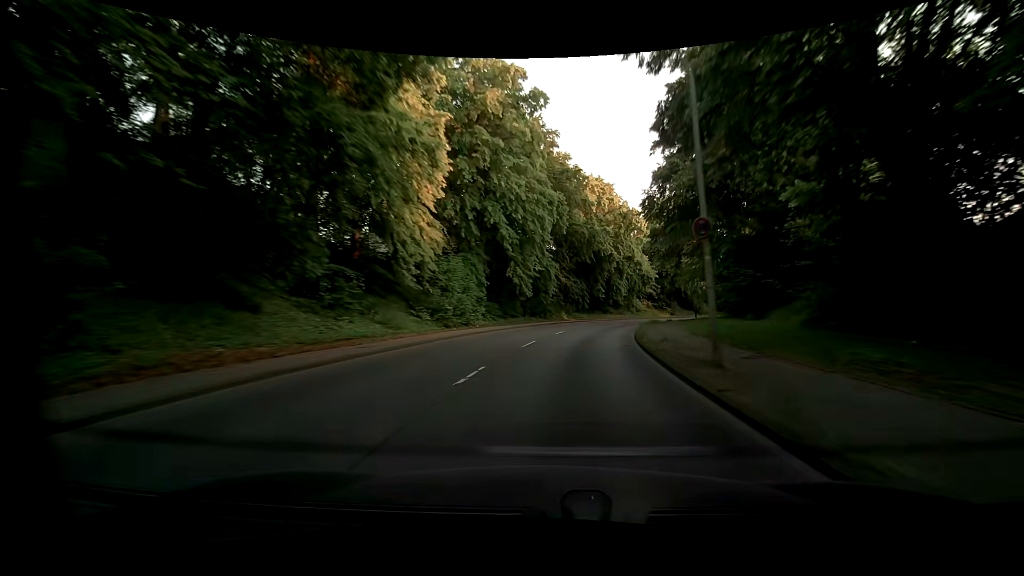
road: primary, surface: asphalt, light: Day
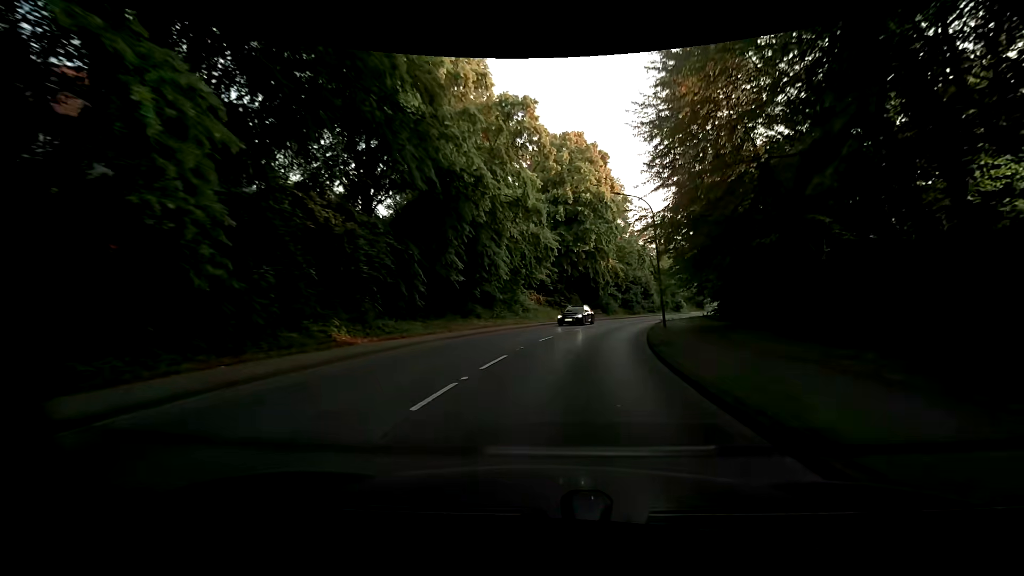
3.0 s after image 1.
(+4.7, +37.0) m; +15°
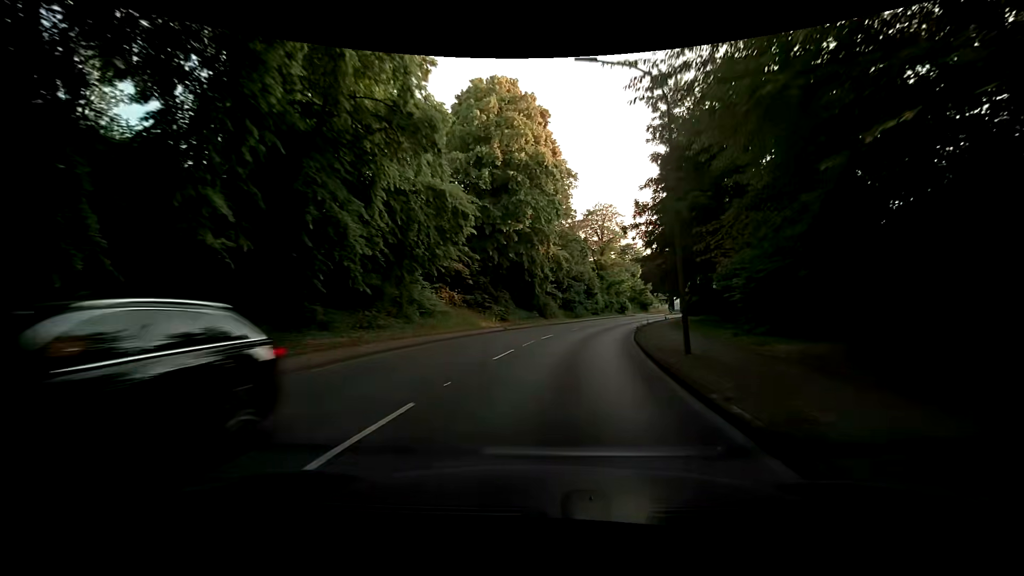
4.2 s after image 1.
(+0.8, +15.3) m; +7°
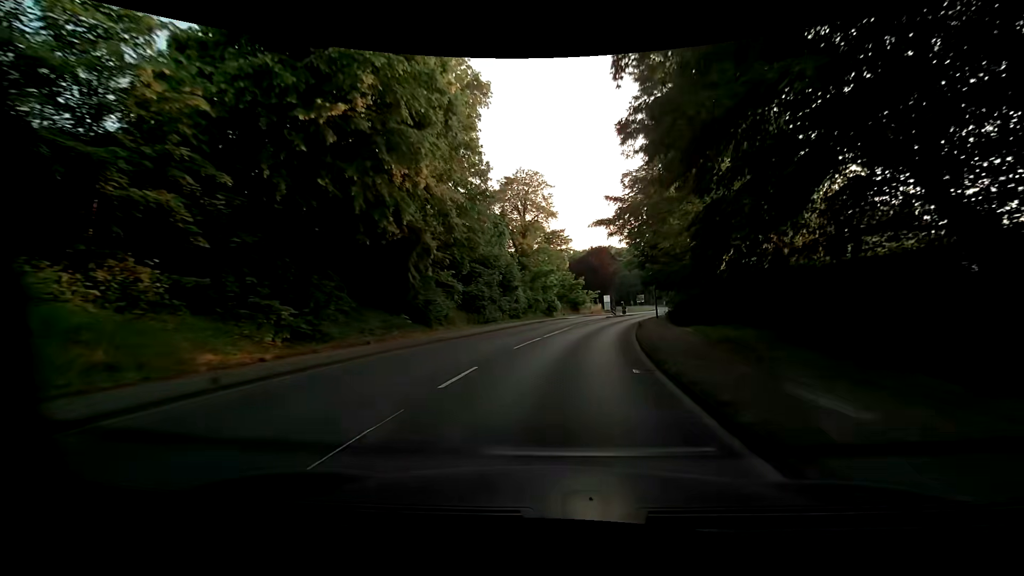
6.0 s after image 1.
(+1.8, +22.0) m; +8°
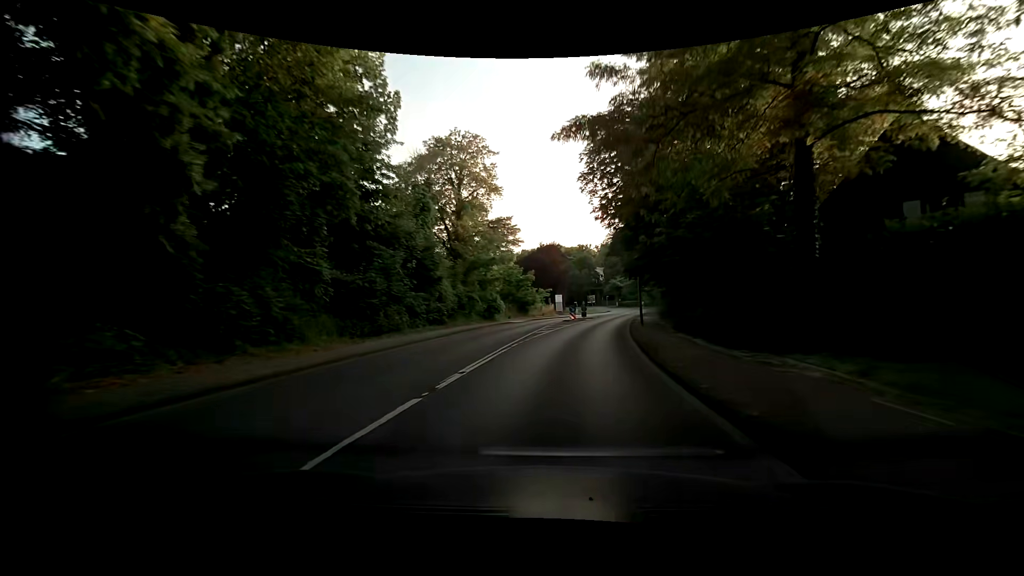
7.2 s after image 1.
(+1.0, +14.1) m; +7°
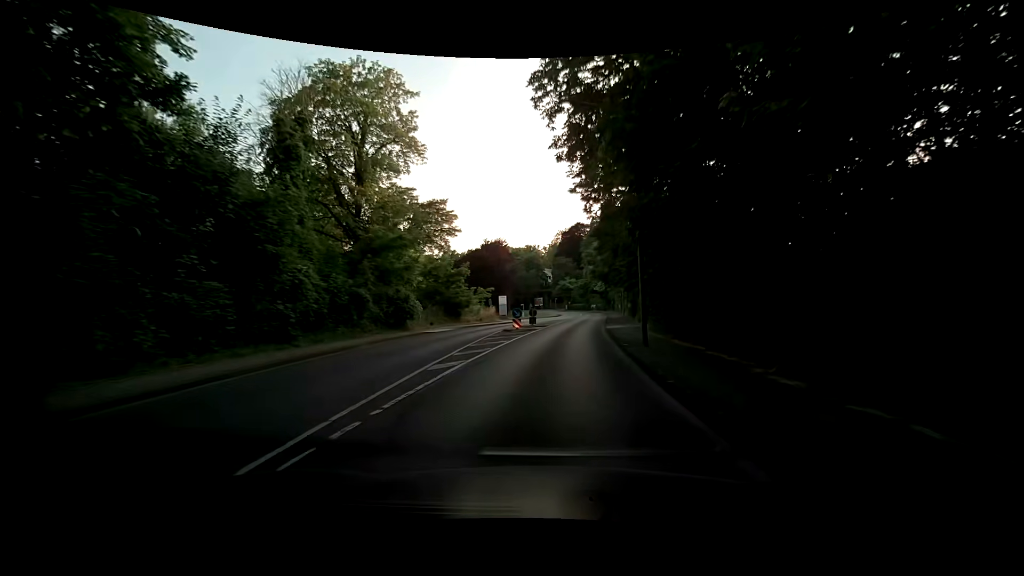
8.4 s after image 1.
(+0.8, +13.9) m; +6°
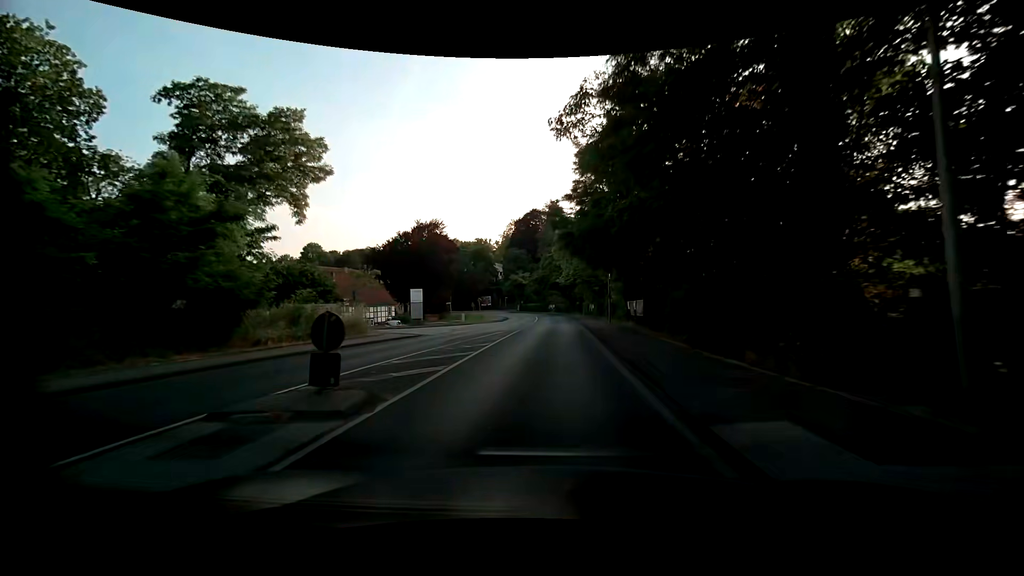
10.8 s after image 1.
(+1.5, +28.7) m; +6°
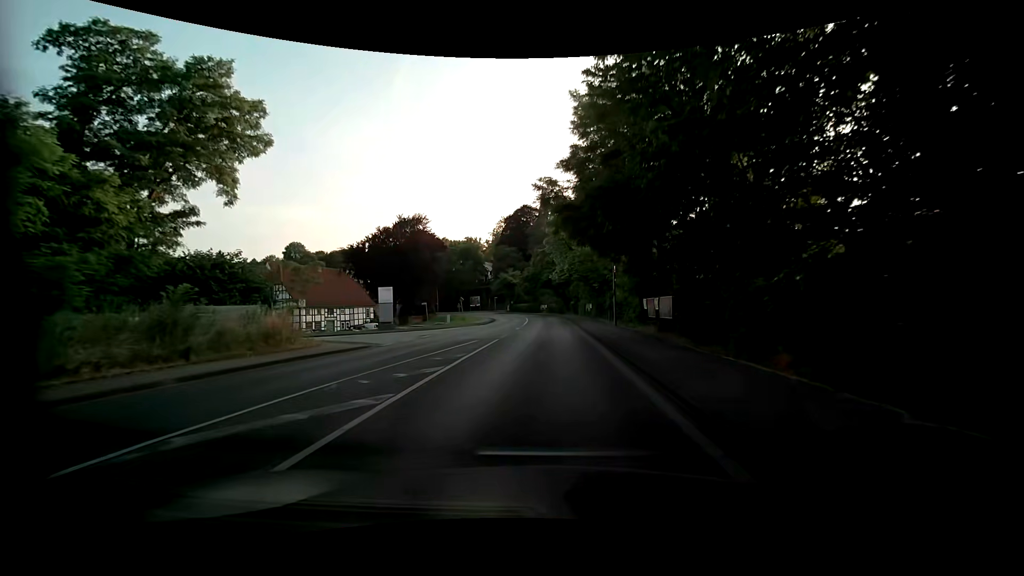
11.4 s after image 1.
(0.0, +7.5) m; 0°
(0, +10) (0, +20) (0, +30) (0, +40) (0, +50) (0, +60) (0, +70) (-2, +80) (-3, +90) (-6, +99) m
